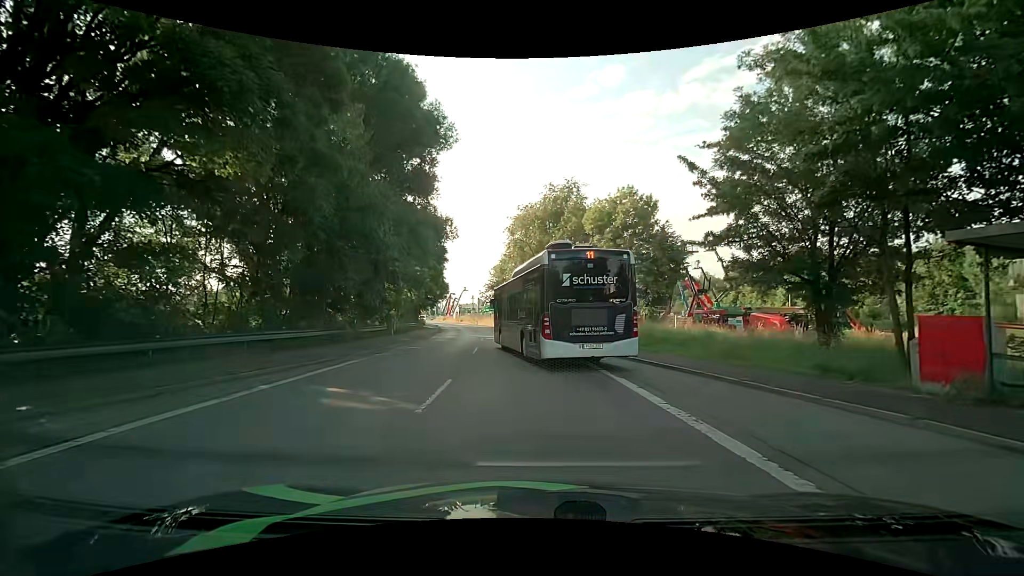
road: primary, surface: asphalt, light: Day
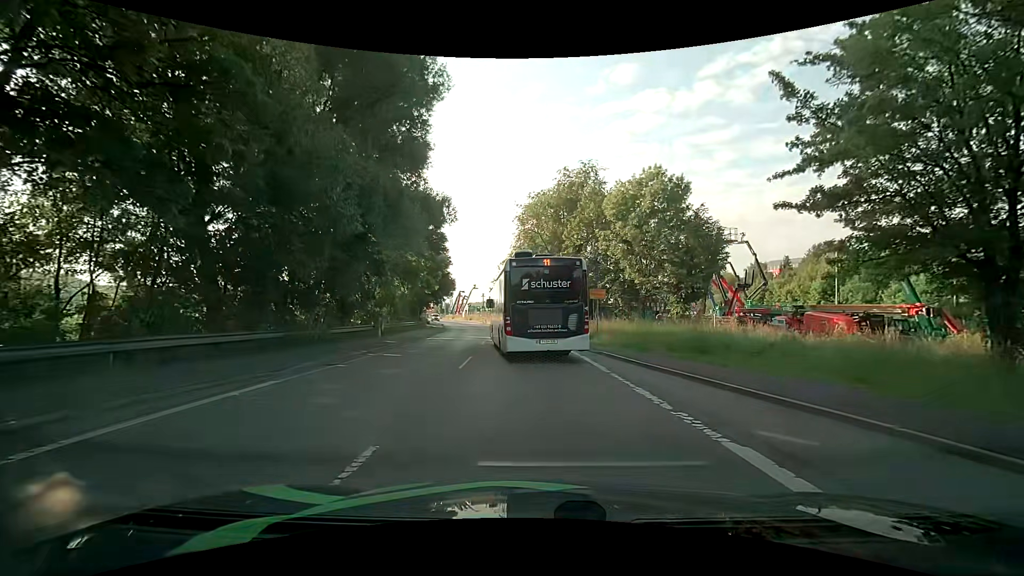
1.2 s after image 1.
(0.0, +6.1) m; -1°
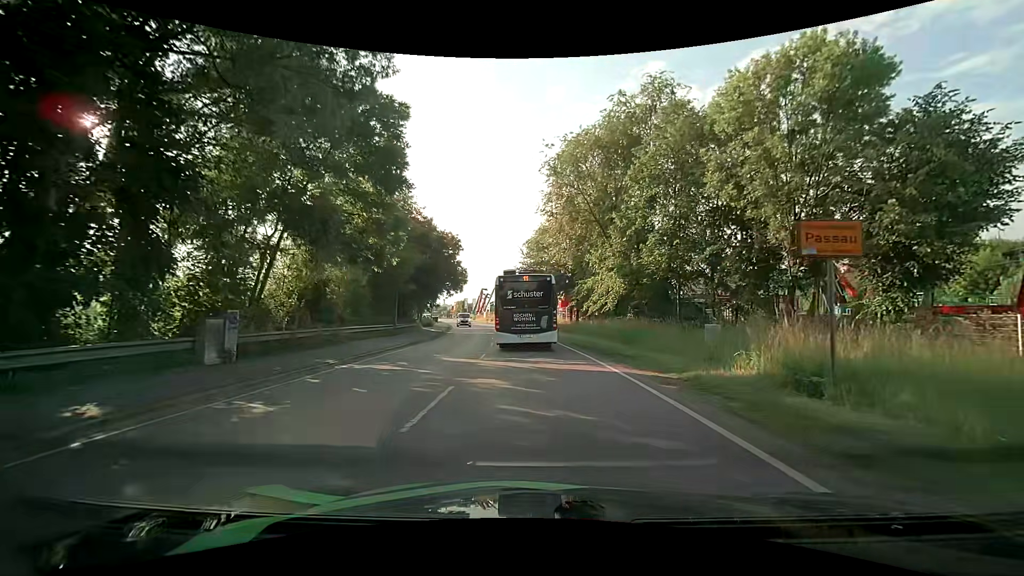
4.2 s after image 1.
(-0.6, +19.6) m; -3°
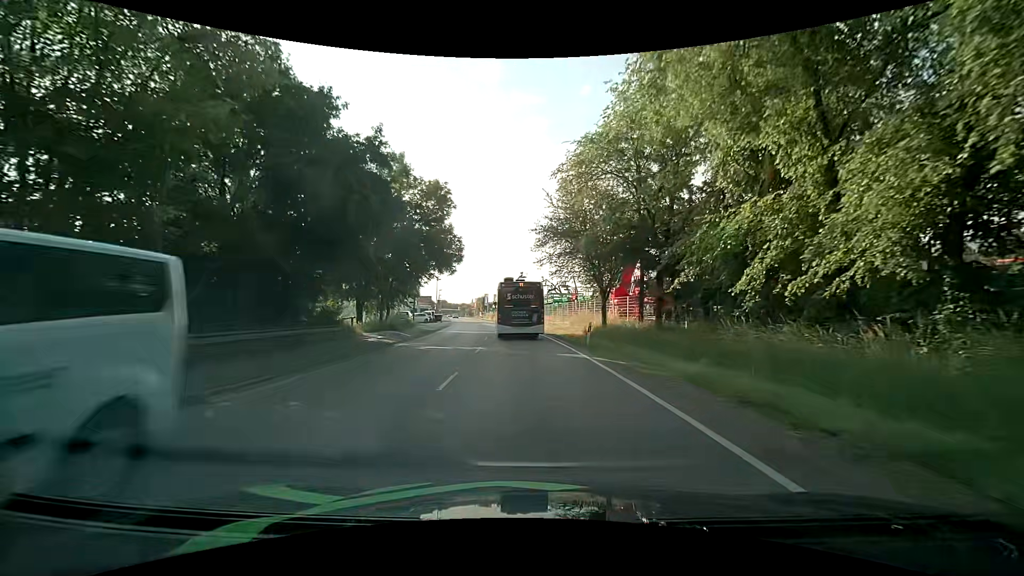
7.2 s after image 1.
(-0.7, +25.2) m; -4°
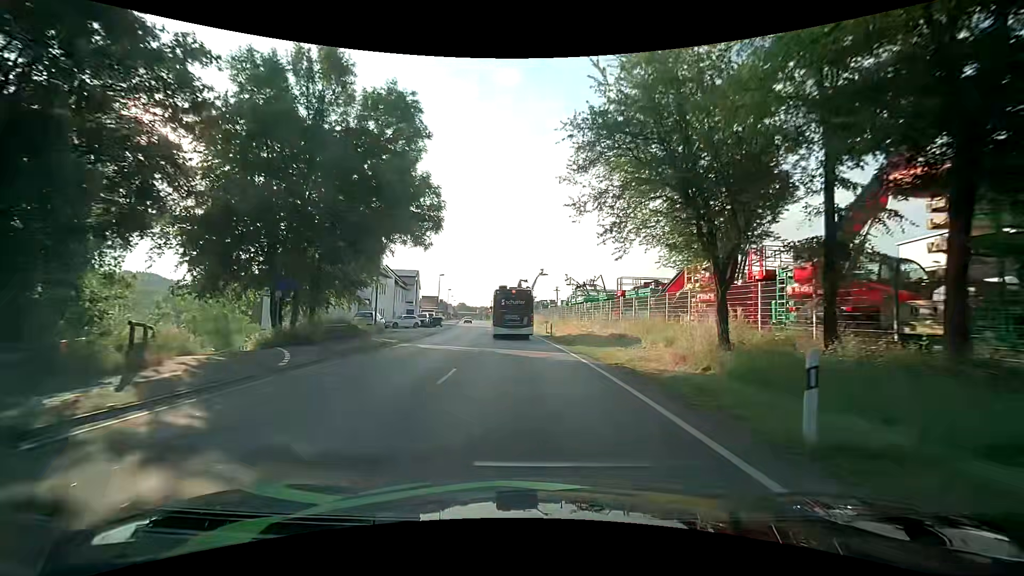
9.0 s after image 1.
(-0.2, +17.4) m; -1°
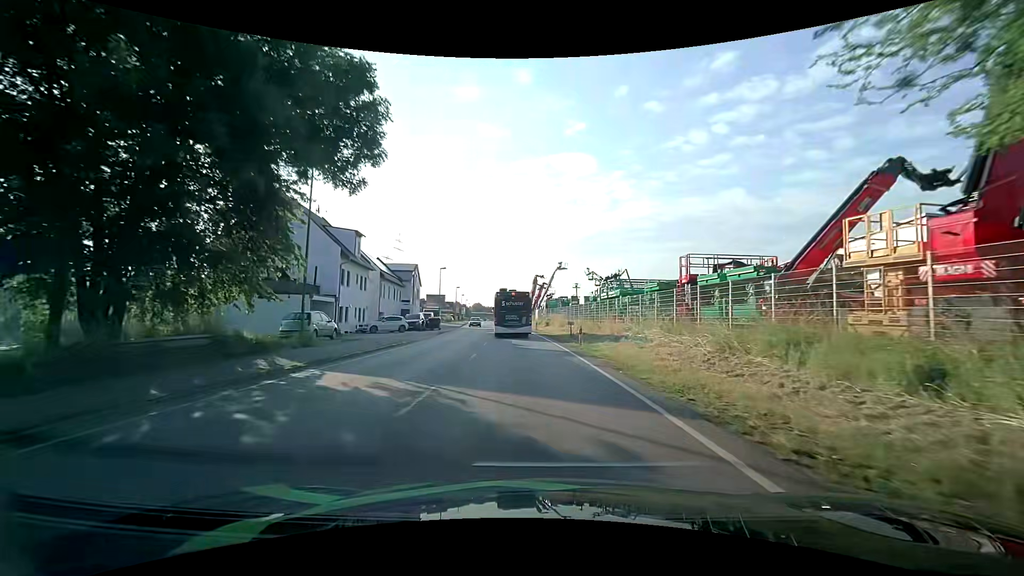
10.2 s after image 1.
(-0.4, +12.3) m; -3°
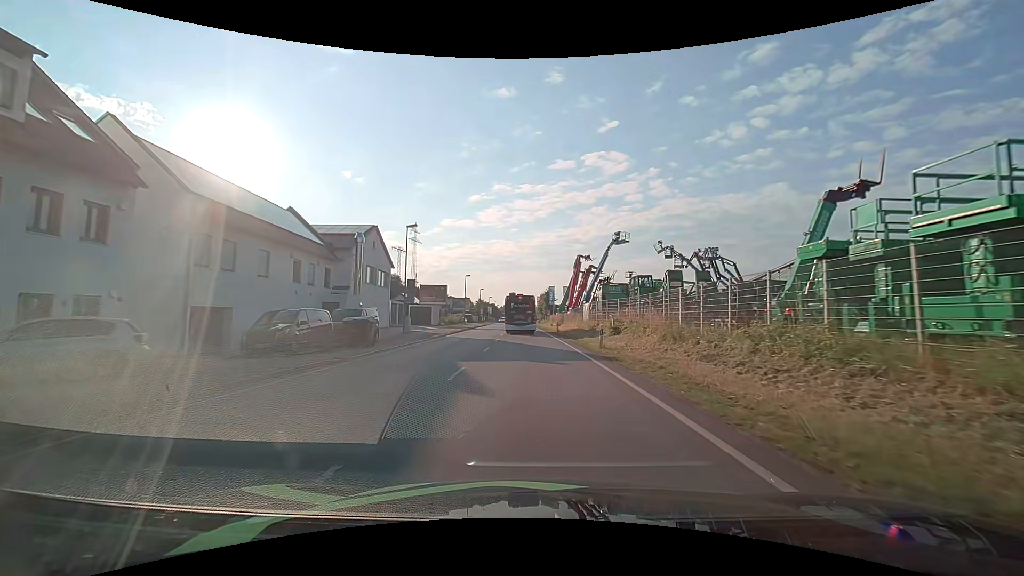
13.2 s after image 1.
(-1.2, +32.6) m; -4°
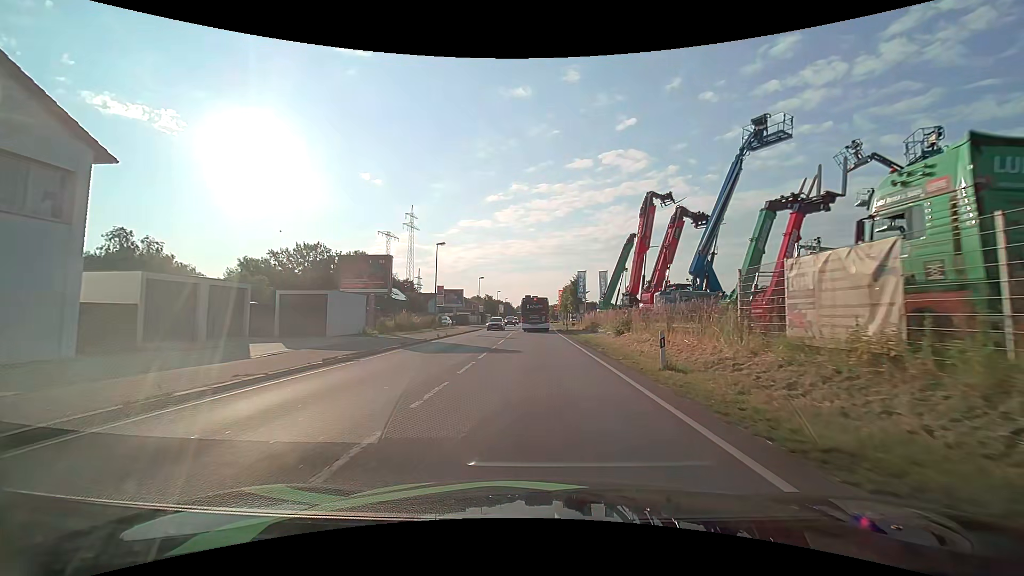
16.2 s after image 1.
(-0.7, +35.1) m; -2°
(0, +10) (0, +20) (0, +30) (0, +40) (0, +50) (0, +60) (0, +70) (0, +80) (0, +90) (+1, +100) m
